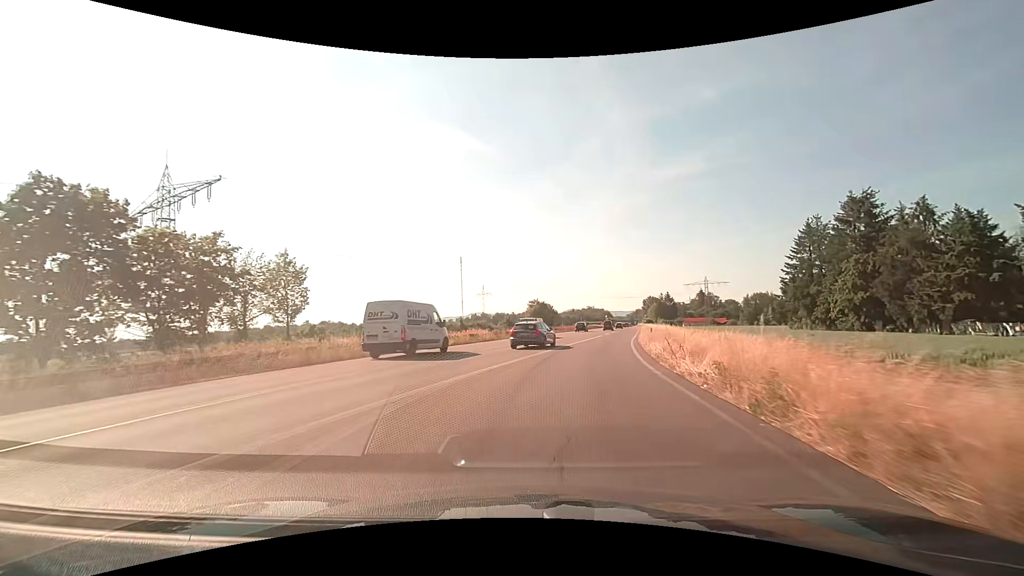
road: trunk_link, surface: asphalt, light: Day
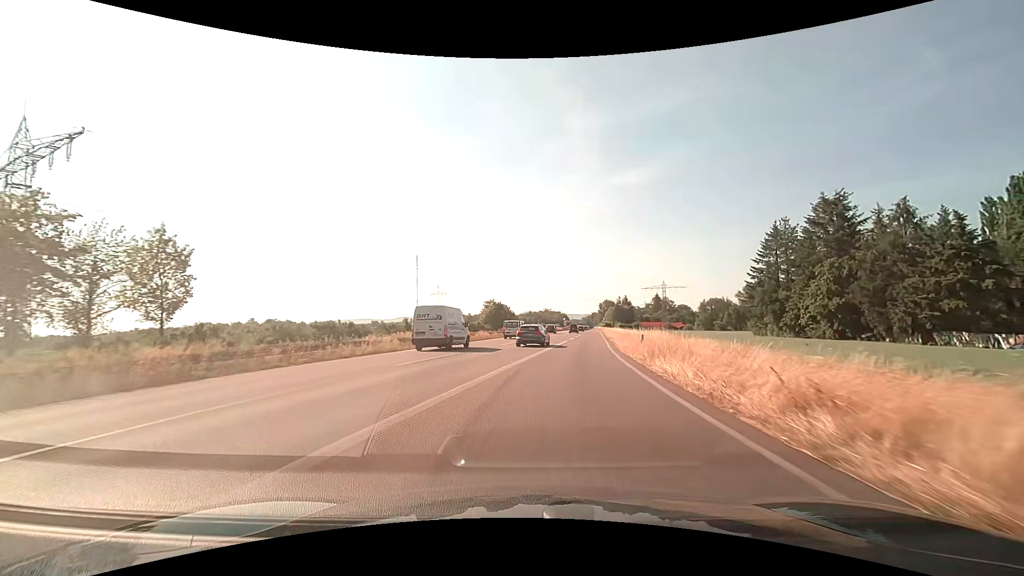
(+0.4, +9.2) m; +5°
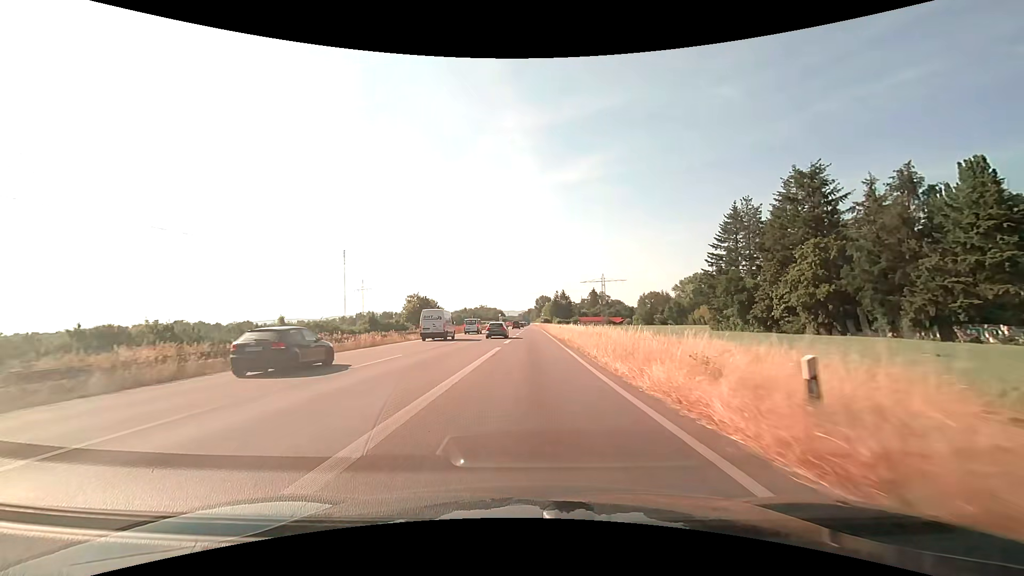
(+1.7, +18.7) m; +9°
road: trunk
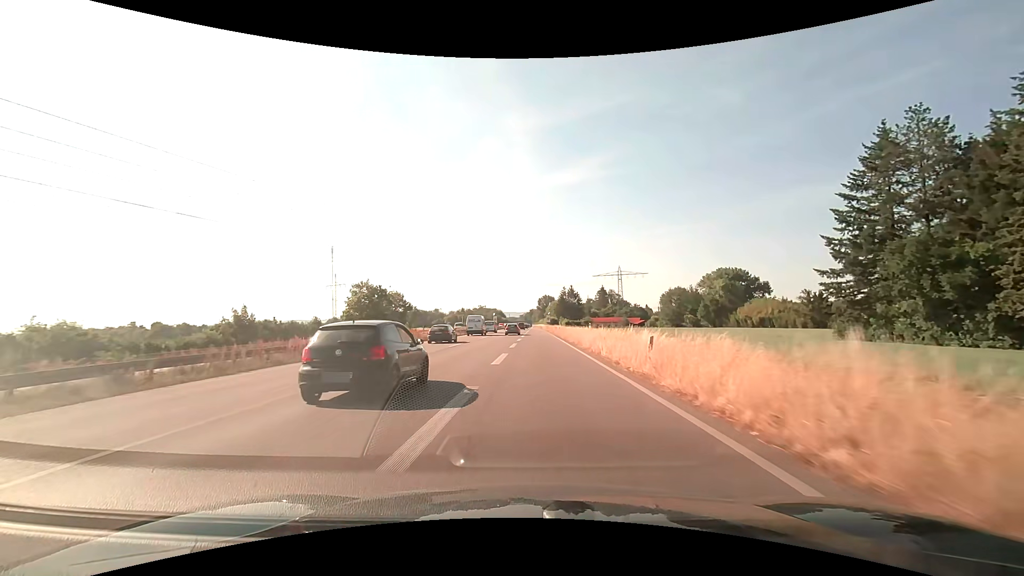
(-0.2, +40.9) m; 0°
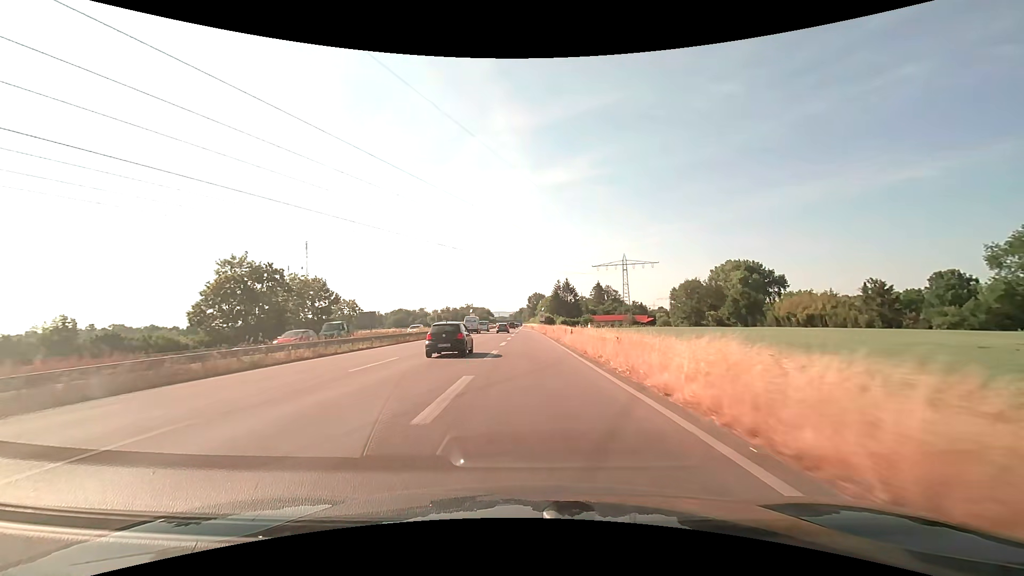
(+0.5, +34.0) m; +1°
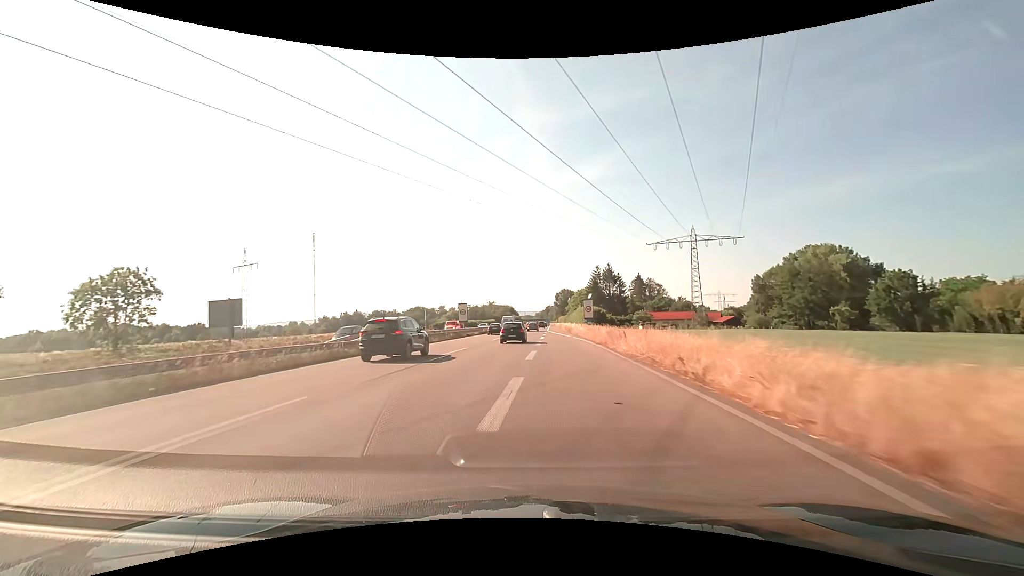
(-0.9, +48.9) m; -3°
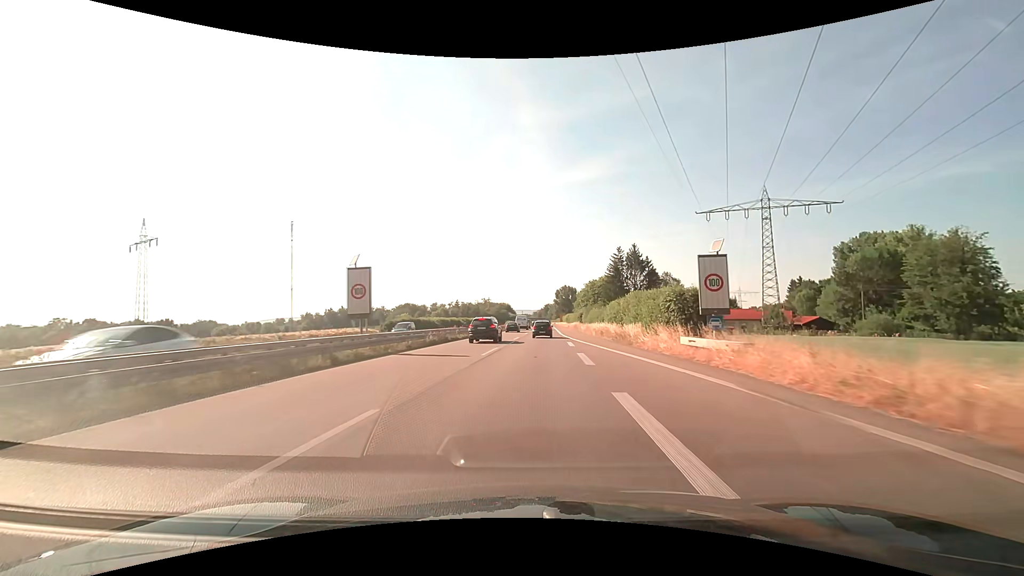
(-0.4, +38.9) m; 0°
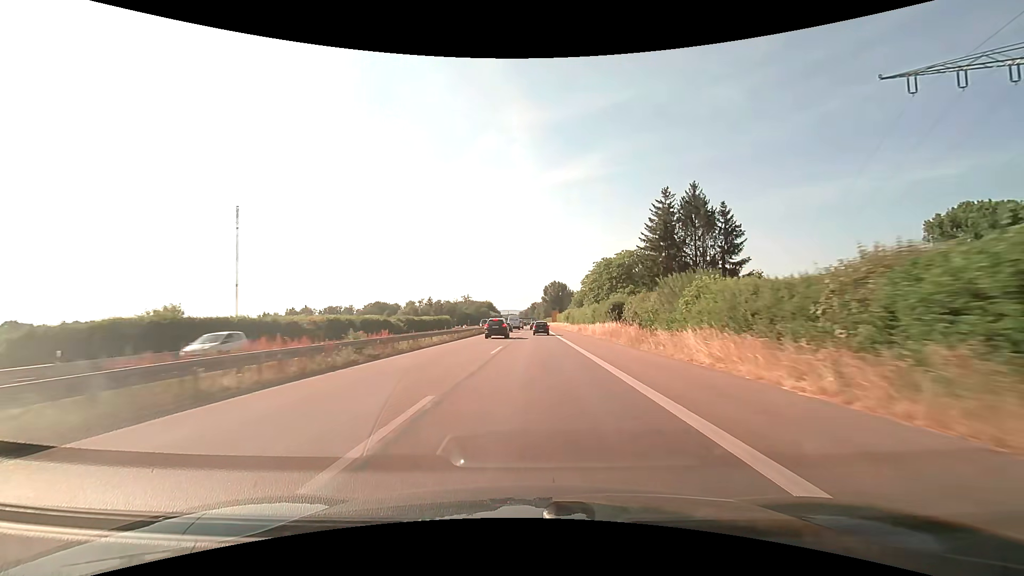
(+1.8, +54.1) m; +2°
(0, +10) (0, +20) (0, +30) (0, +40) (0, +50) (+1, +60) (+1, +70) (+1, +80) (+1, +90) (+1, +100) m
